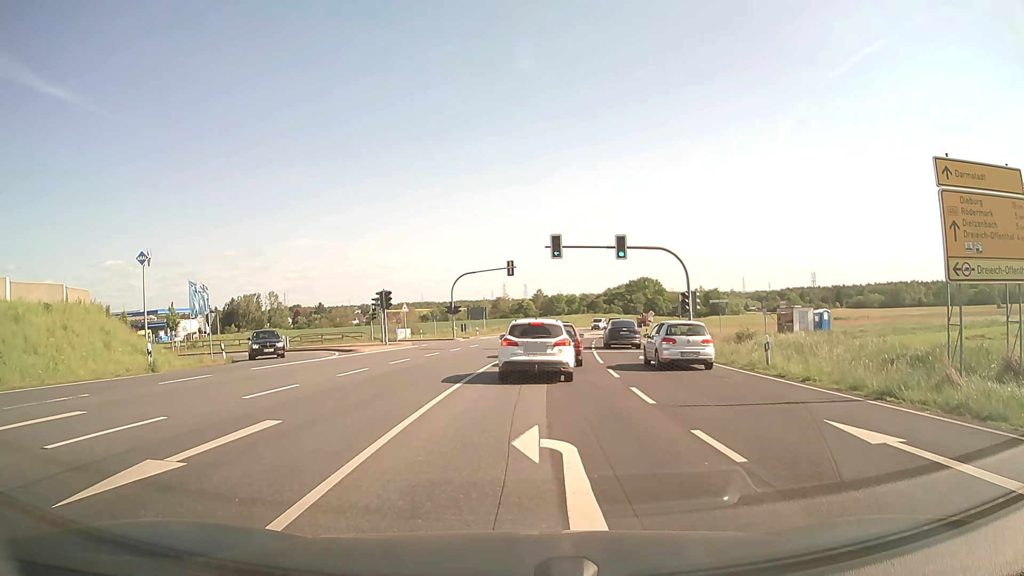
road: primary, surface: asphalt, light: Day
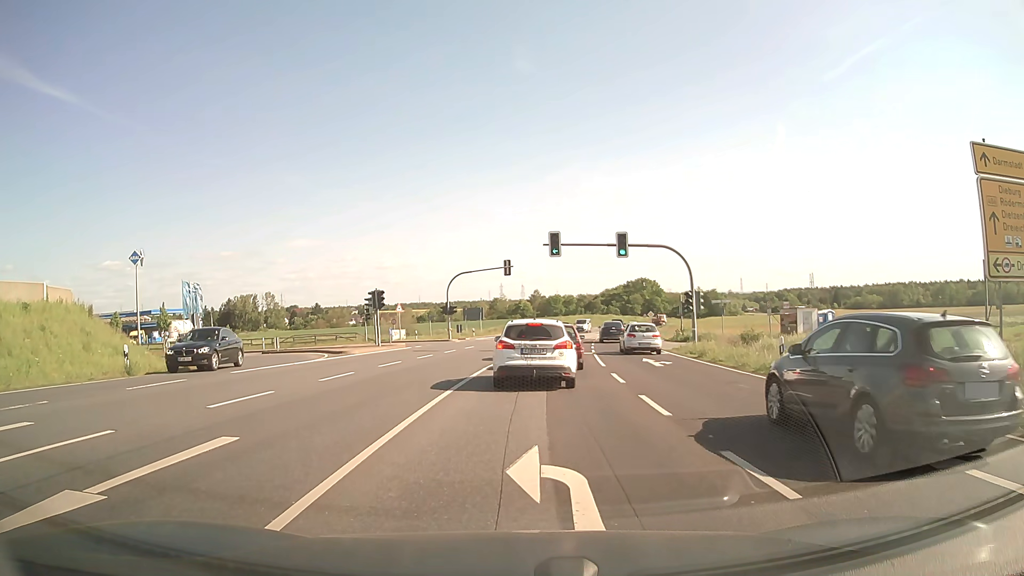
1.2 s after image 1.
(0.0, +1.5) m; 0°
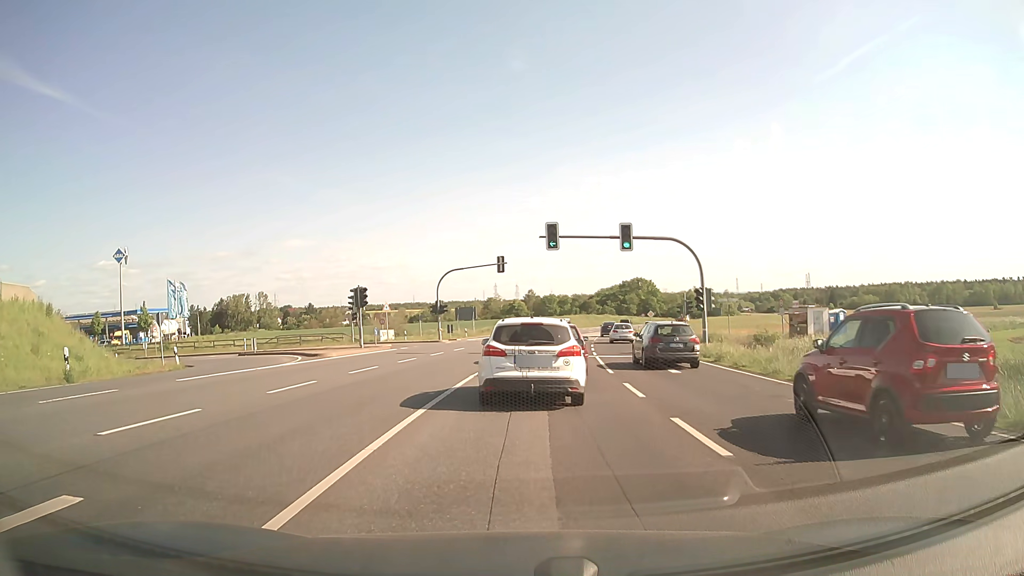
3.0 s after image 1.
(0.0, +3.3) m; 0°
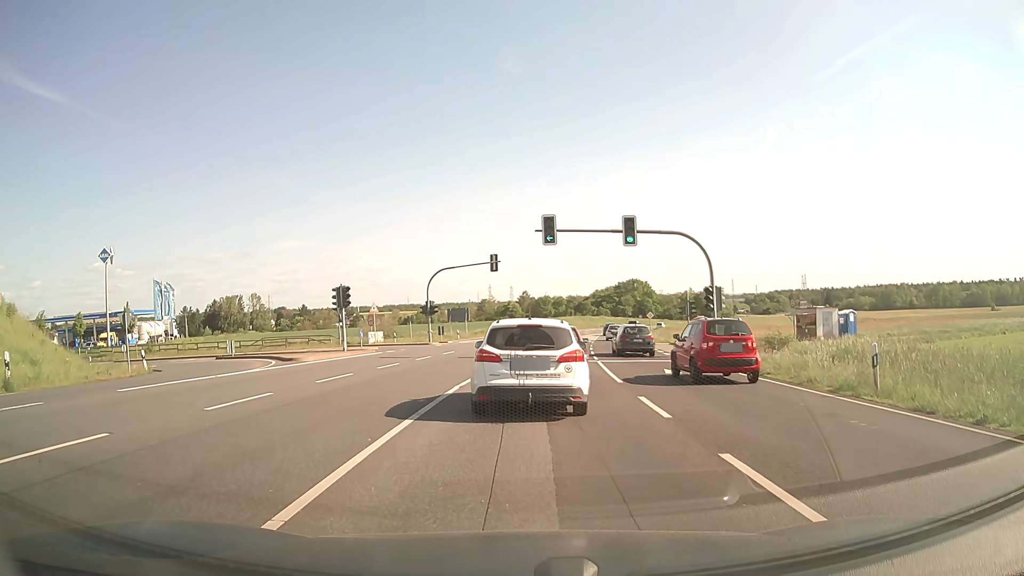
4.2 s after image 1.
(0.0, +2.8) m; 0°
(0, +10) (+1, +20) (+1, +30) (0, +40) (-6, +48) (-15, +52) (-25, +53) (-35, +54) (-45, +55) (-55, +56) m
